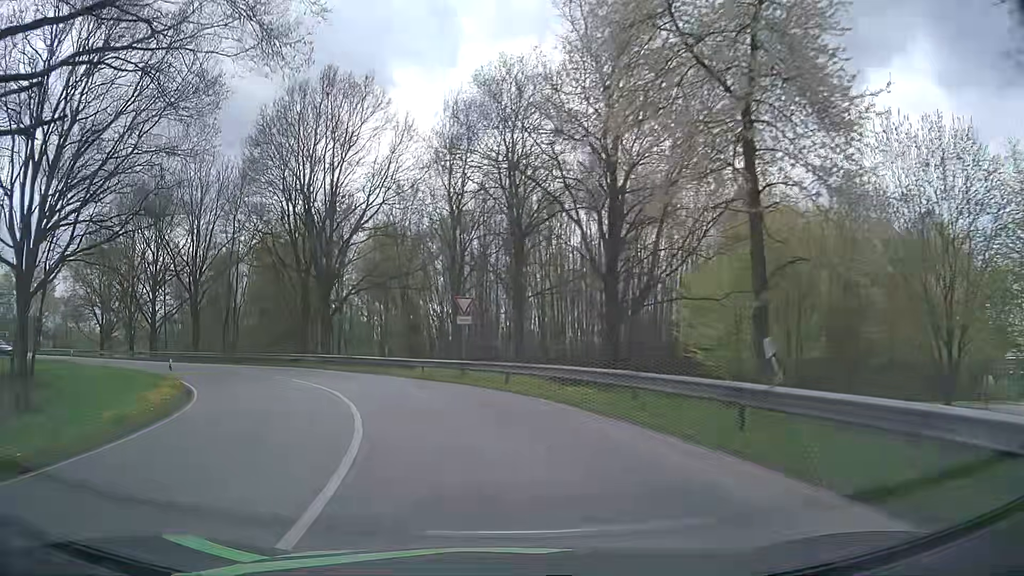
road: tertiary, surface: asphalt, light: Day
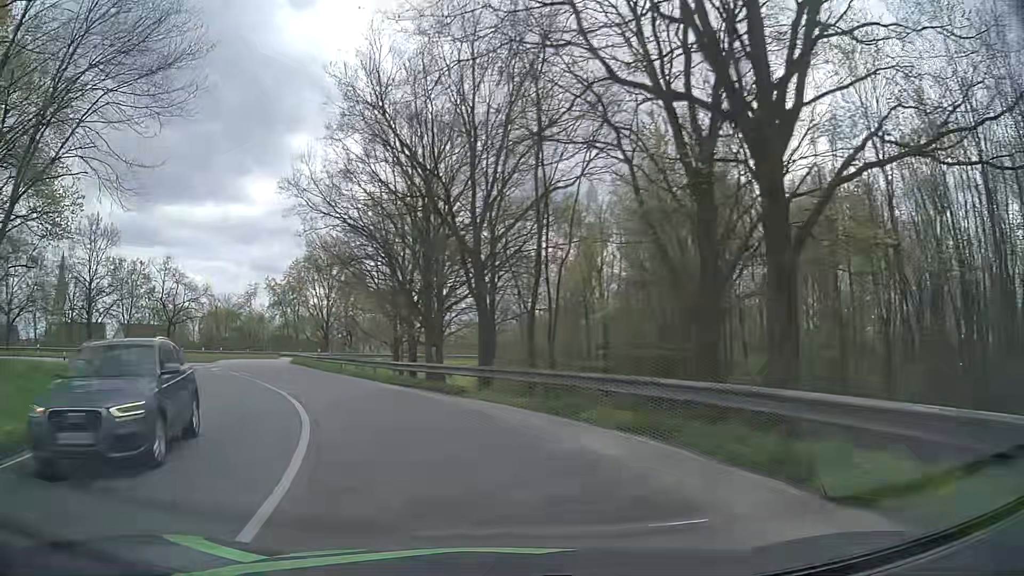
(-8.4, +30.0) m; -34°
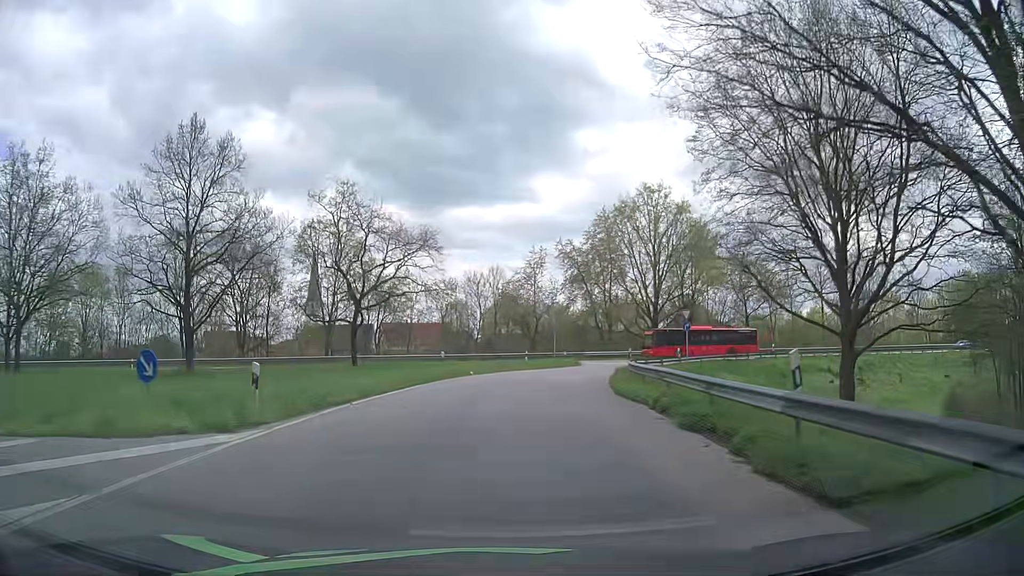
(-12.0, +35.7) m; -28°
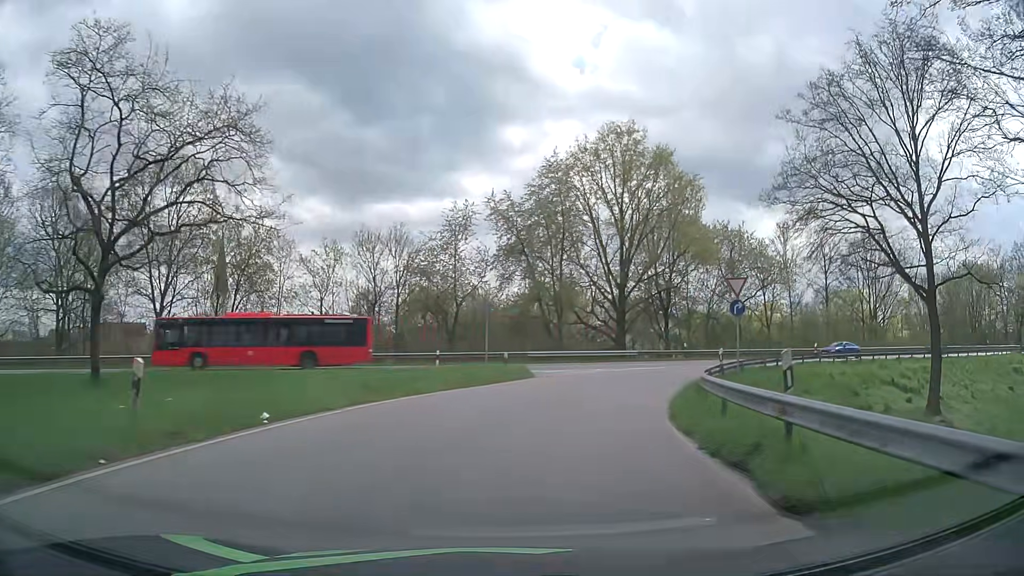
(+0.8, +20.6) m; +6°
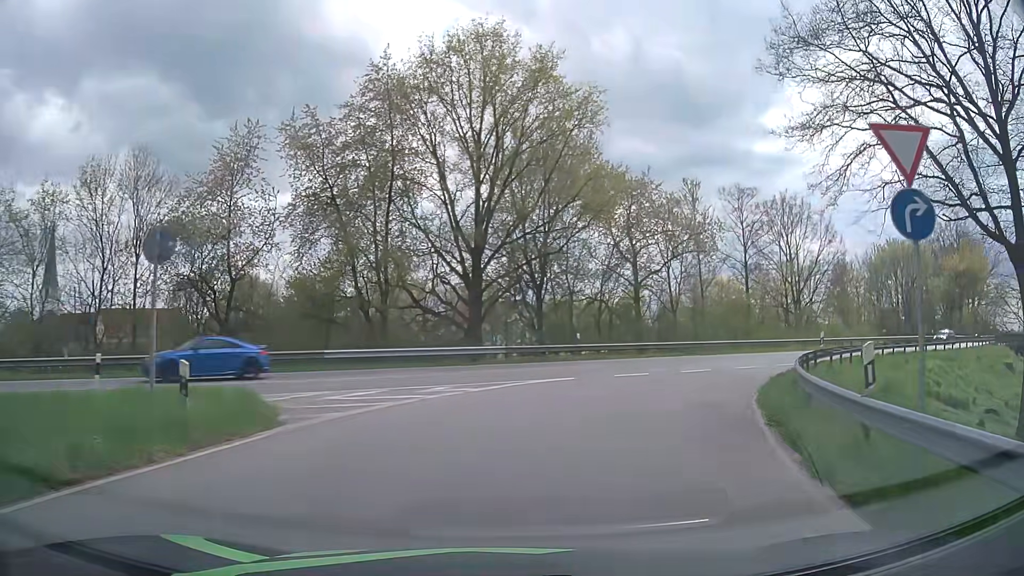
(+1.8, +16.8) m; +14°
(+1, +10) (+4, +19) (+10, +27) (+18, +34) (+26, +40) (+34, +45) (+43, +51) (+51, +56) (+59, +61) (+68, +67) m
